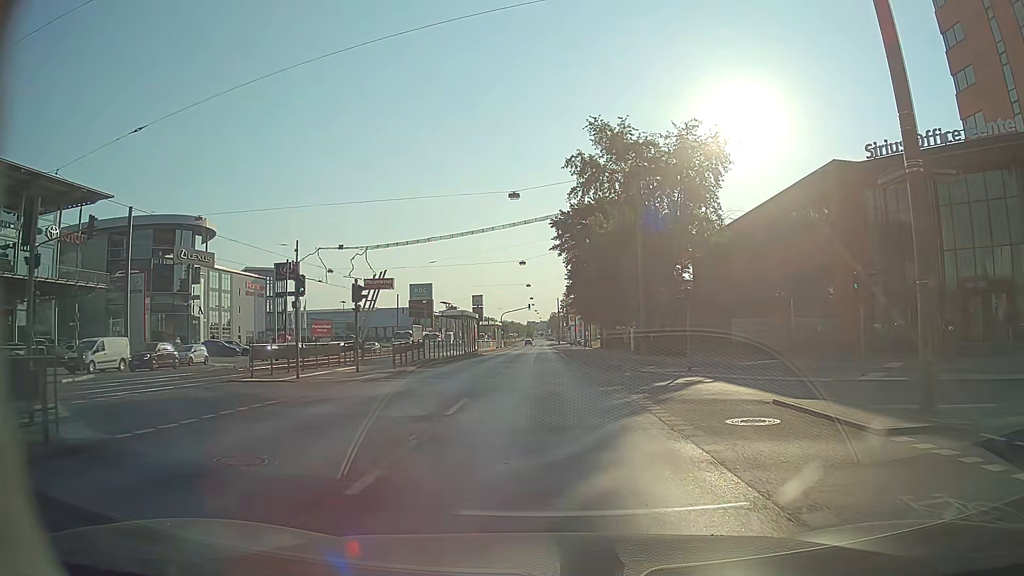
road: primary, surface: asphalt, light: Day
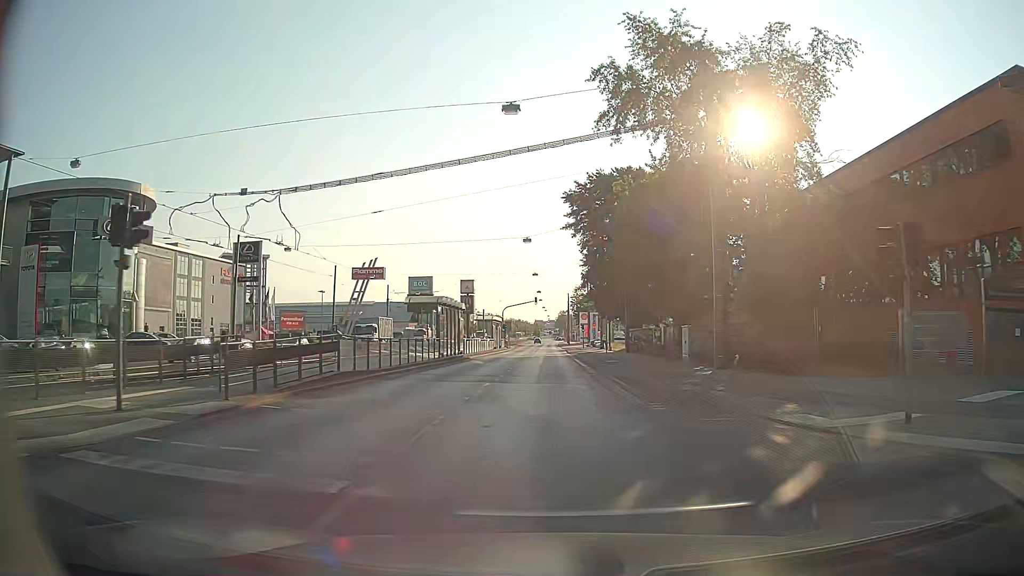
(-0.2, +15.7) m; -1°
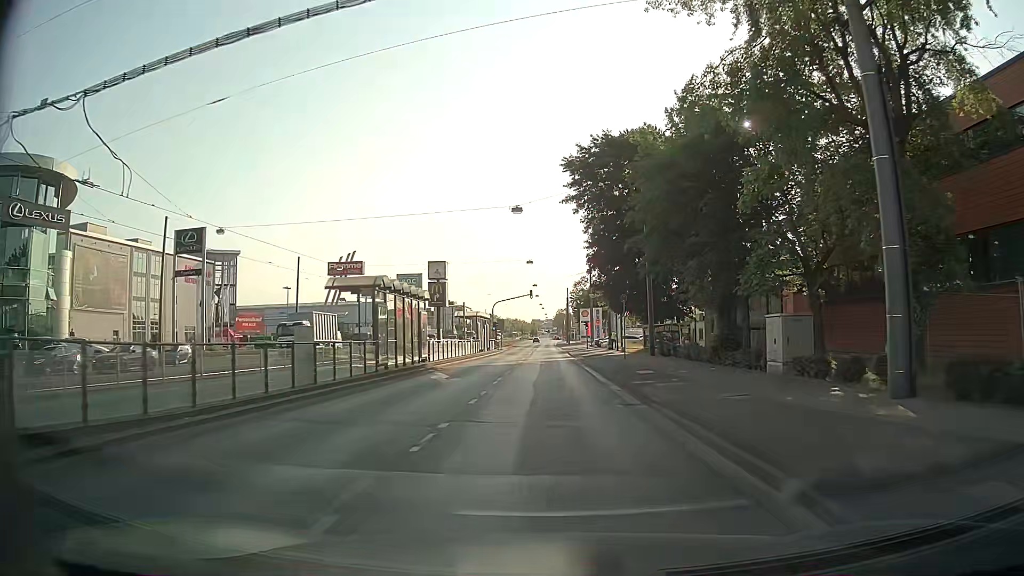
(+0.1, +12.9) m; 0°
(0, +10) (0, +20) (0, +30) (0, +40) (0, +50) (0, +60) (0, +70) (0, +80) (+1, +90) (+1, +100) m
